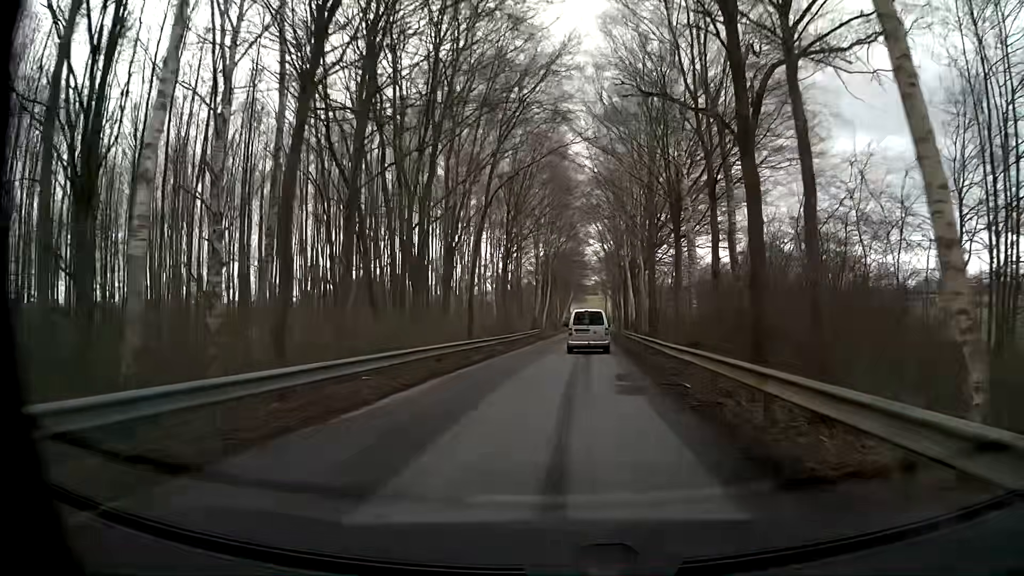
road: unclassified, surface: asphalt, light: Day
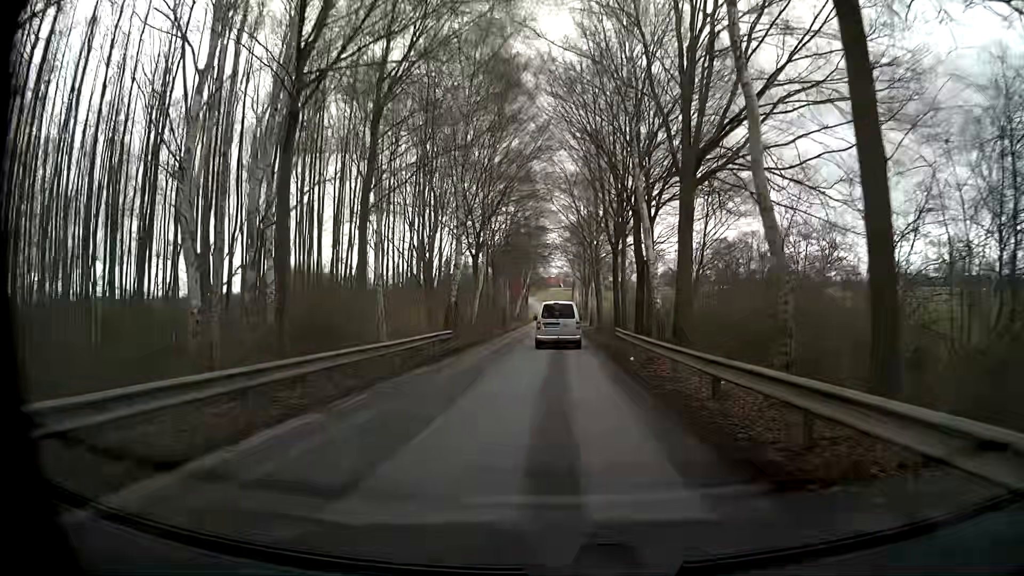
(+1.5, +30.2) m; +3°
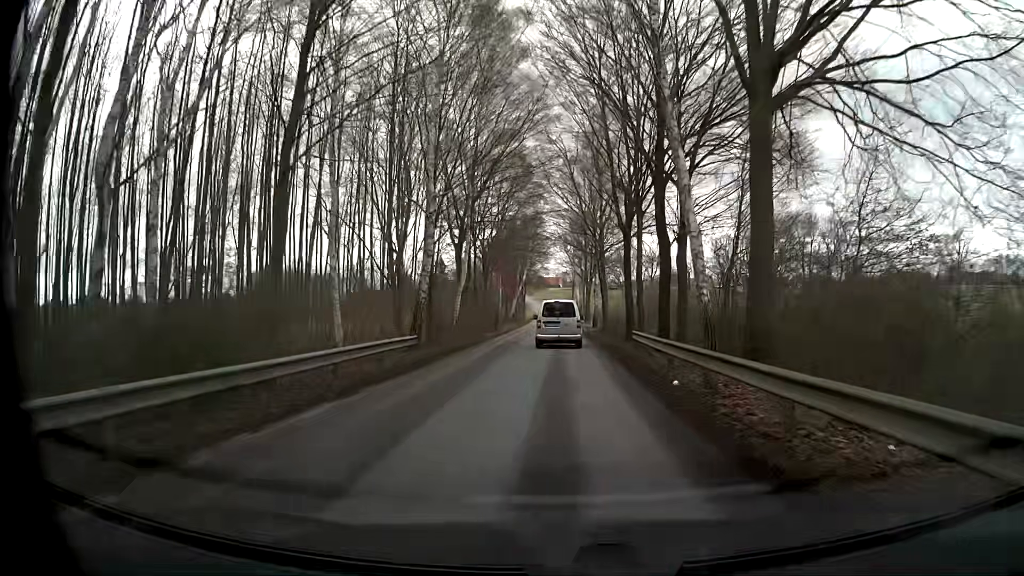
(0.0, +7.4) m; +1°
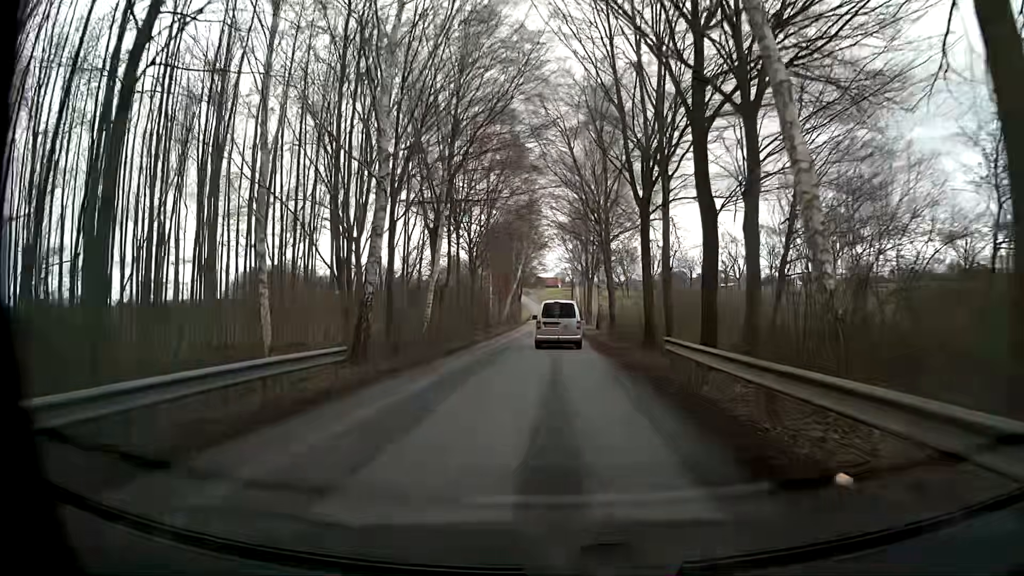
(0.0, +7.3) m; 0°
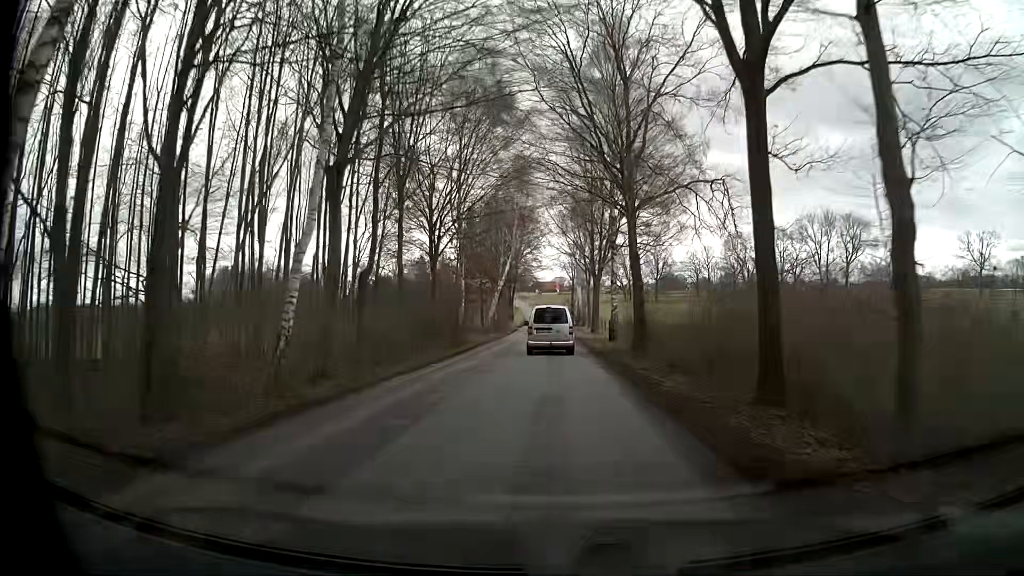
(-0.1, +14.5) m; 0°
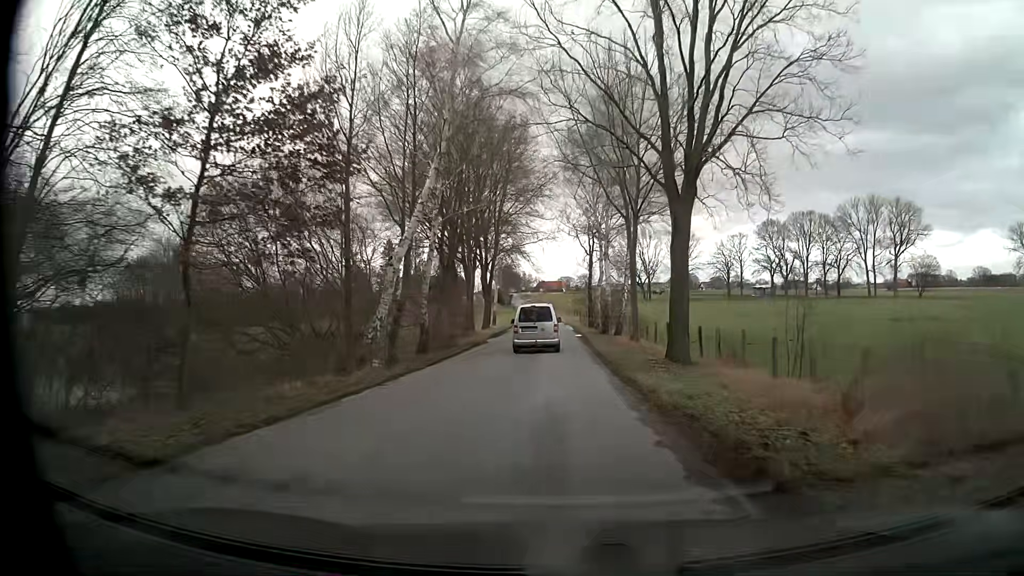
(-0.1, +36.3) m; -1°
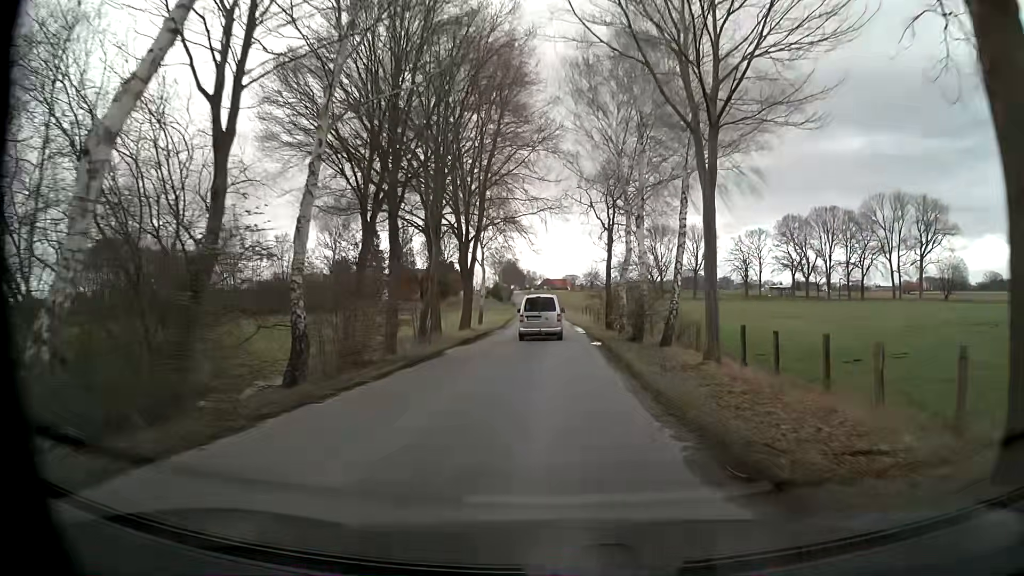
(0.0, +14.6) m; 0°
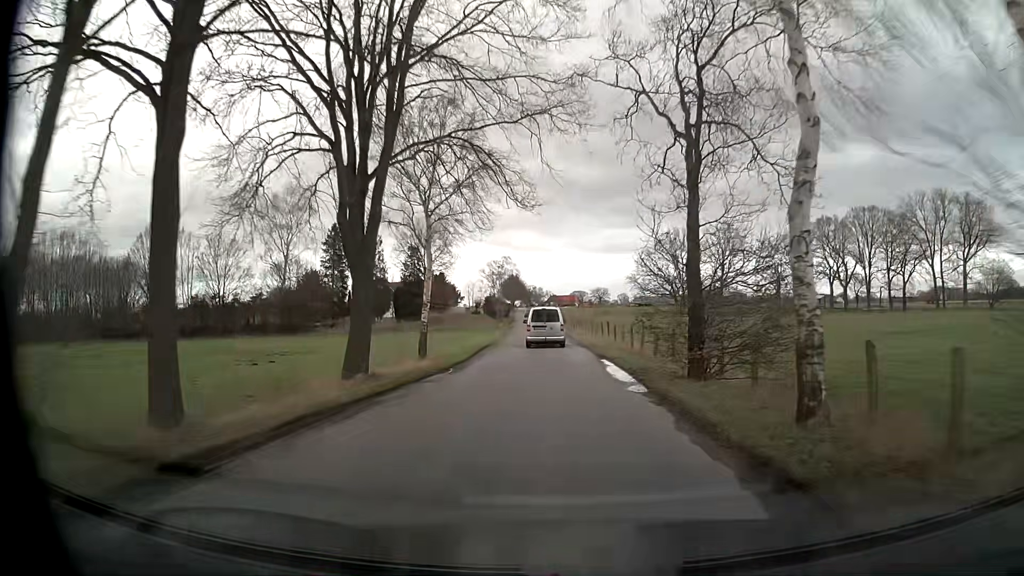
(-0.1, +22.9) m; -1°
(0, +10) (0, +20) (0, +30) (0, +40) (-1, +50) (-1, +60) (-1, +70) (-2, +80) (-2, +90) (-3, +100) m
